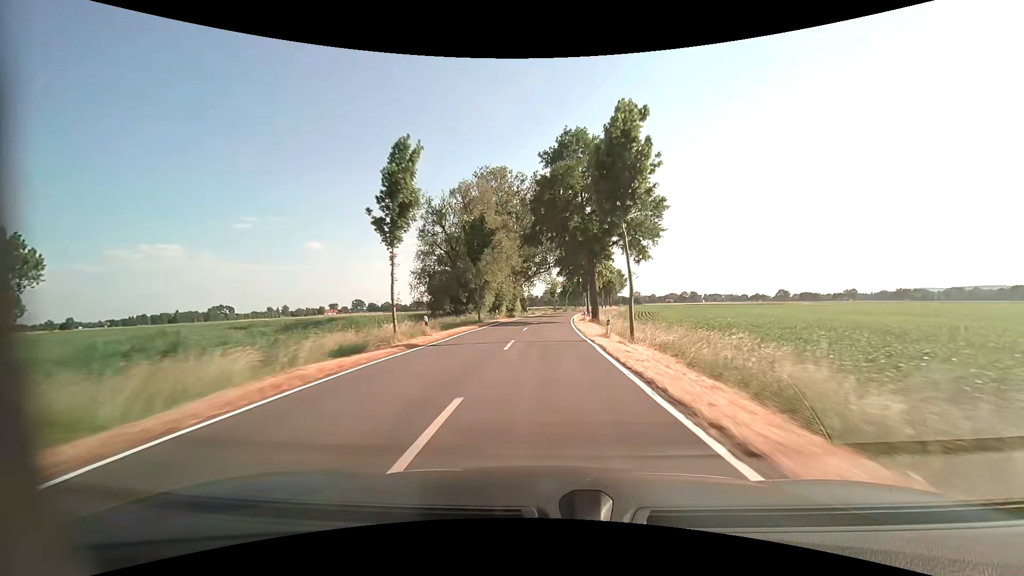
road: tertiary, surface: asphalt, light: Day
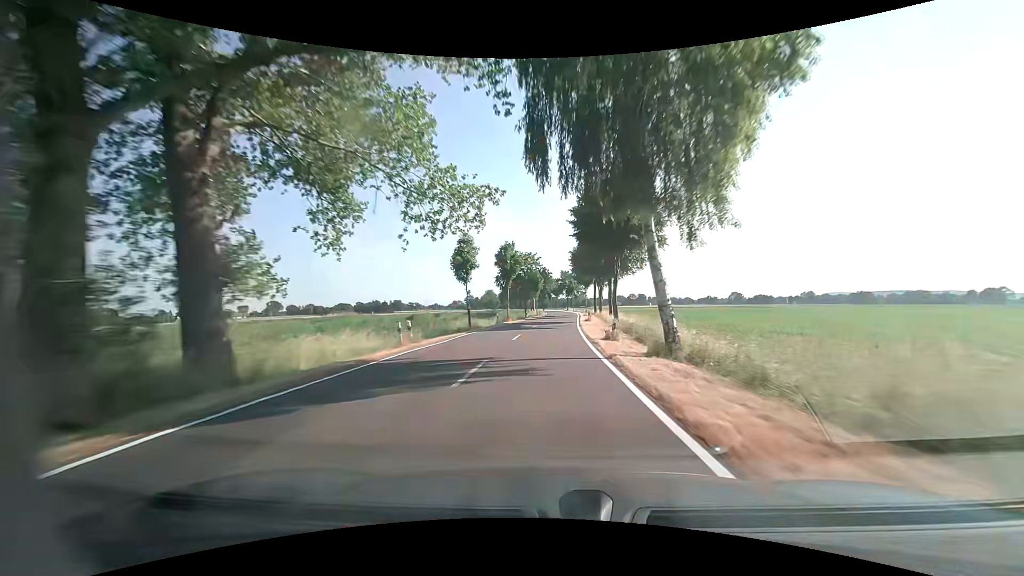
(+3.5, +78.8) m; +6°
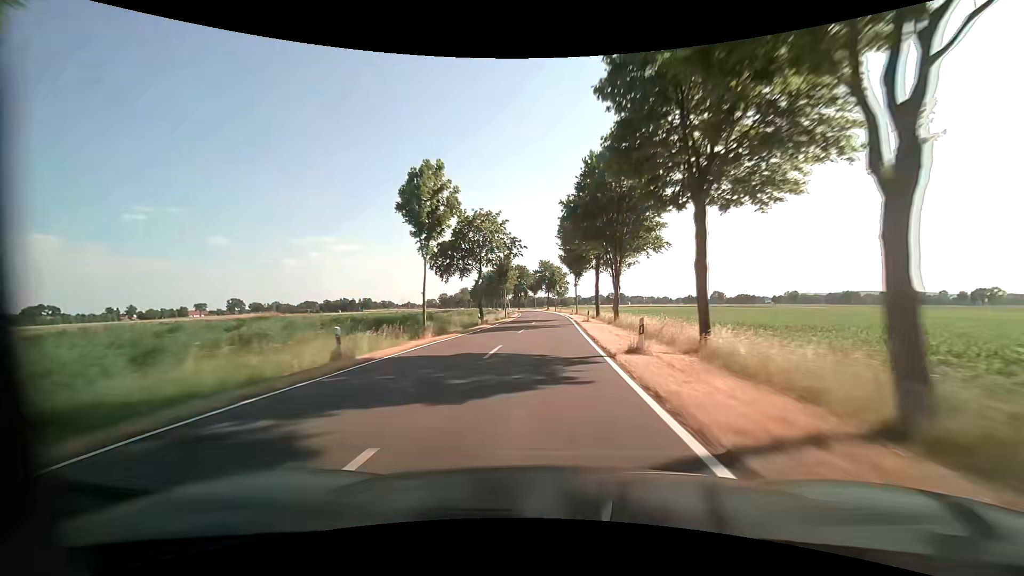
(+0.8, +31.6) m; +3°
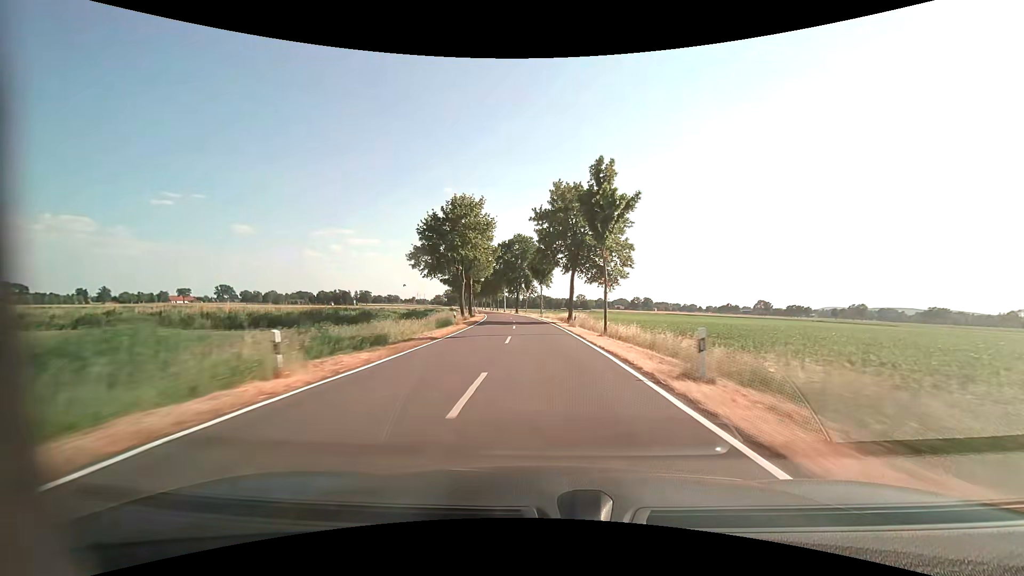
(+0.4, +78.9) m; -2°
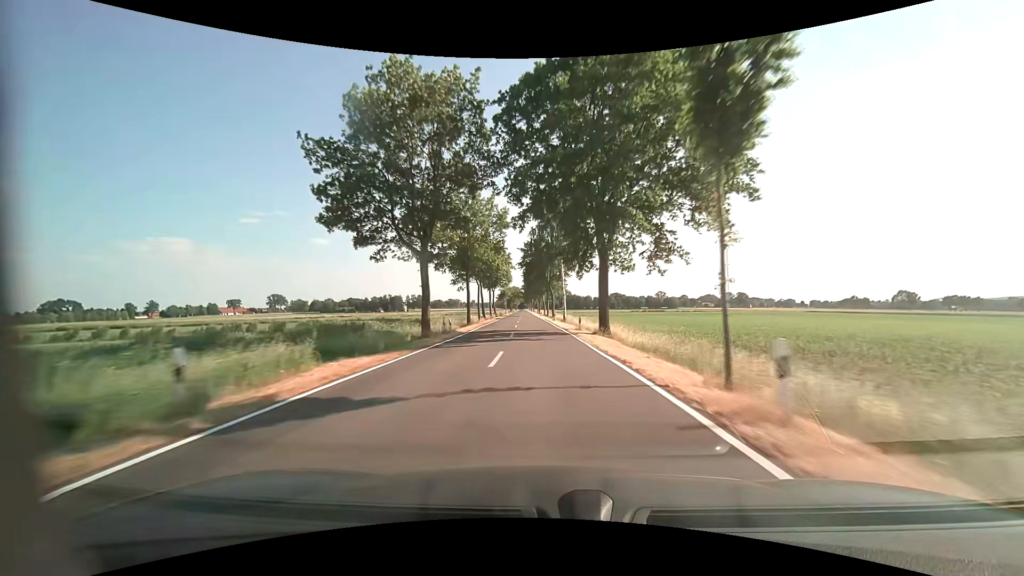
(-5.2, +78.7) m; -8°
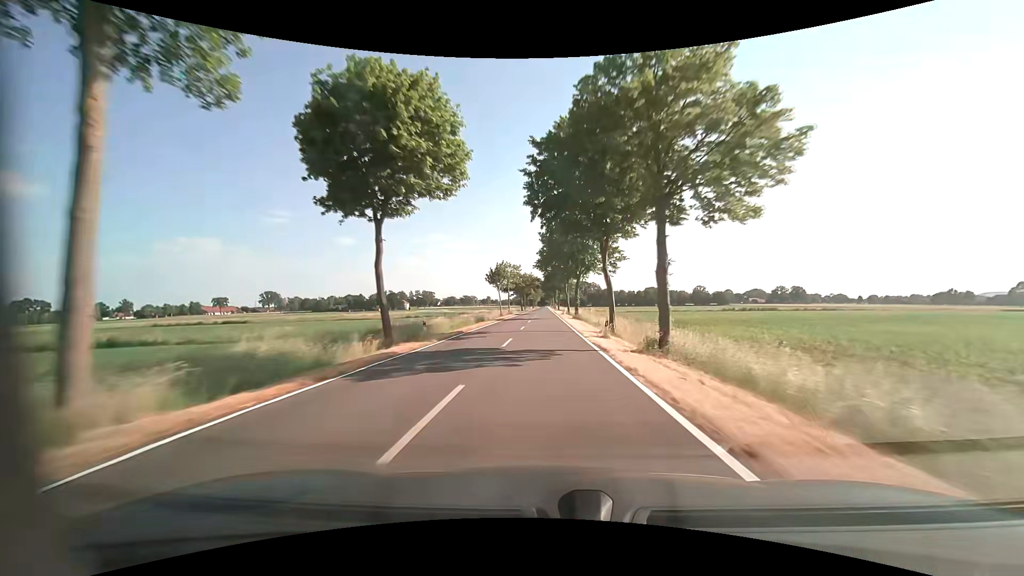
(-2.8, +79.1) m; -3°
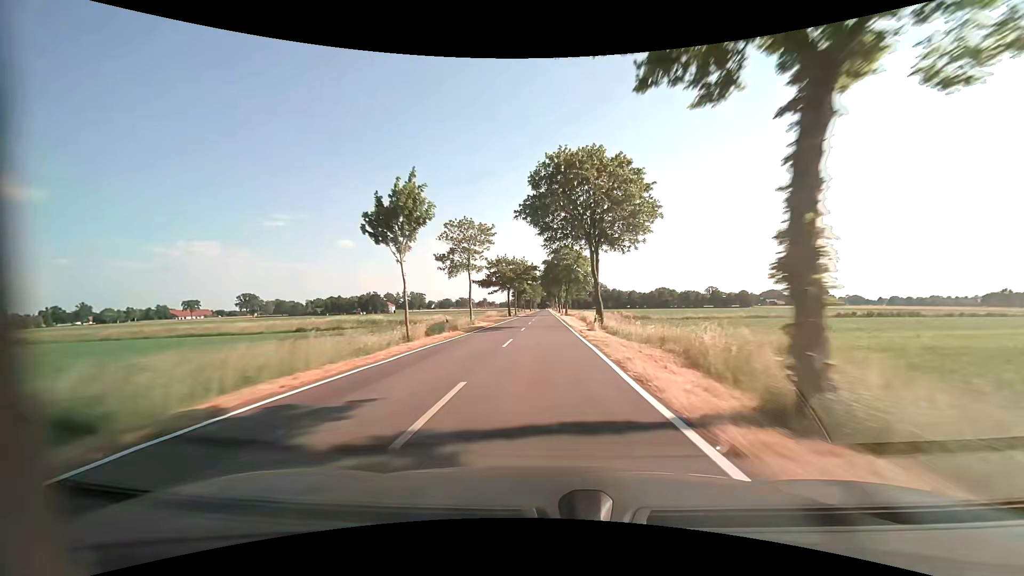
(0.0, +47.6) m; 0°
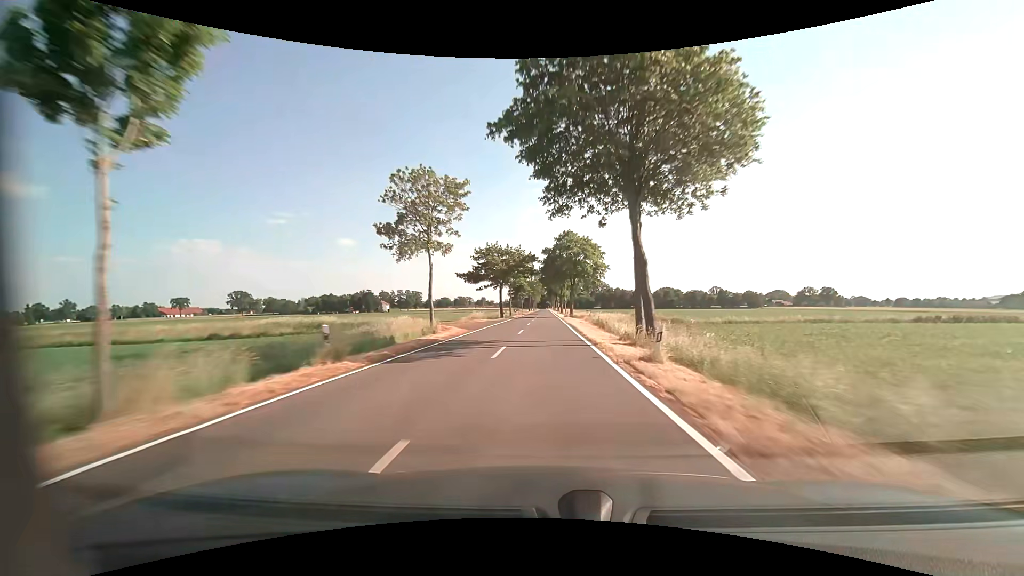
(0.0, +15.8) m; 0°
(0, +10) (0, +20) (0, +30) (0, +40) (0, +50) (0, +60) (0, +70) (0, +80) (0, +90) (0, +100) m
